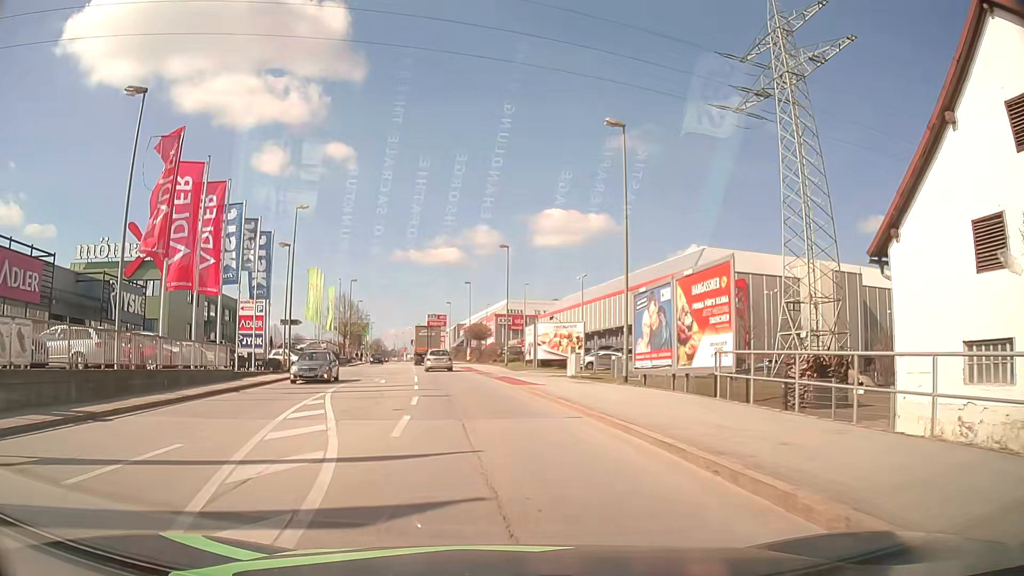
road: tertiary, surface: asphalt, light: Day
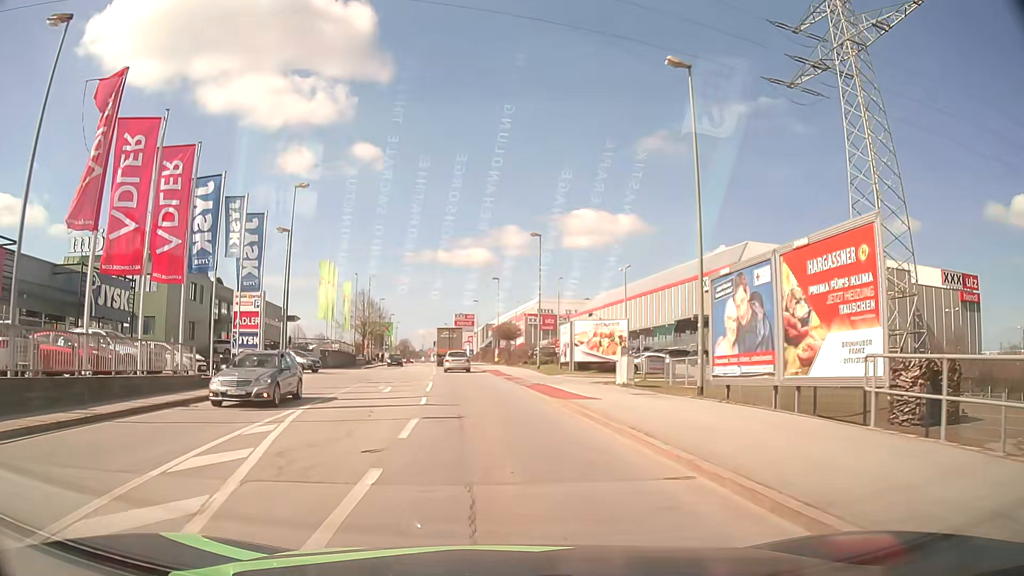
(-0.1, +6.1) m; -2°
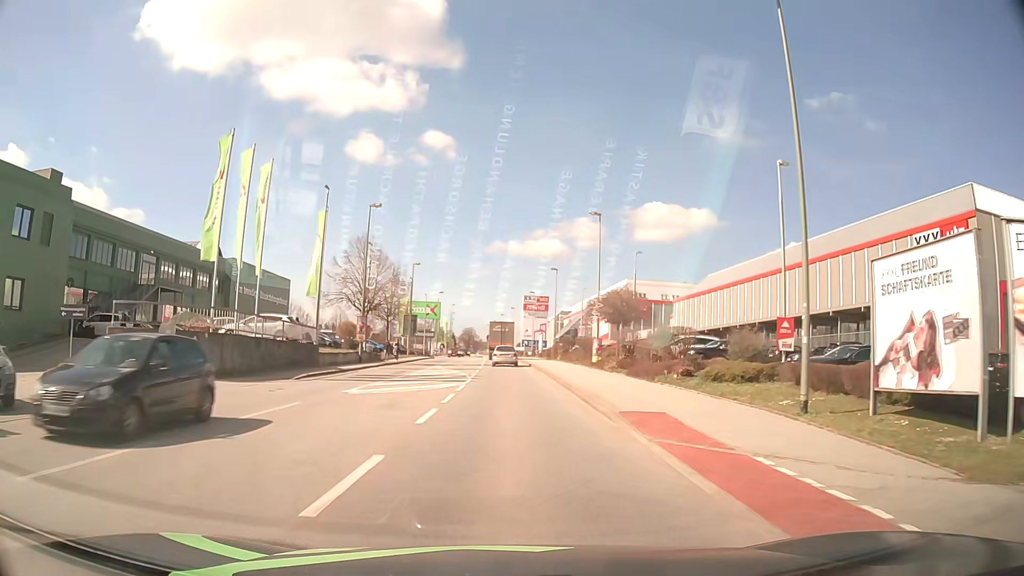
(-2.1, +35.0) m; -6°
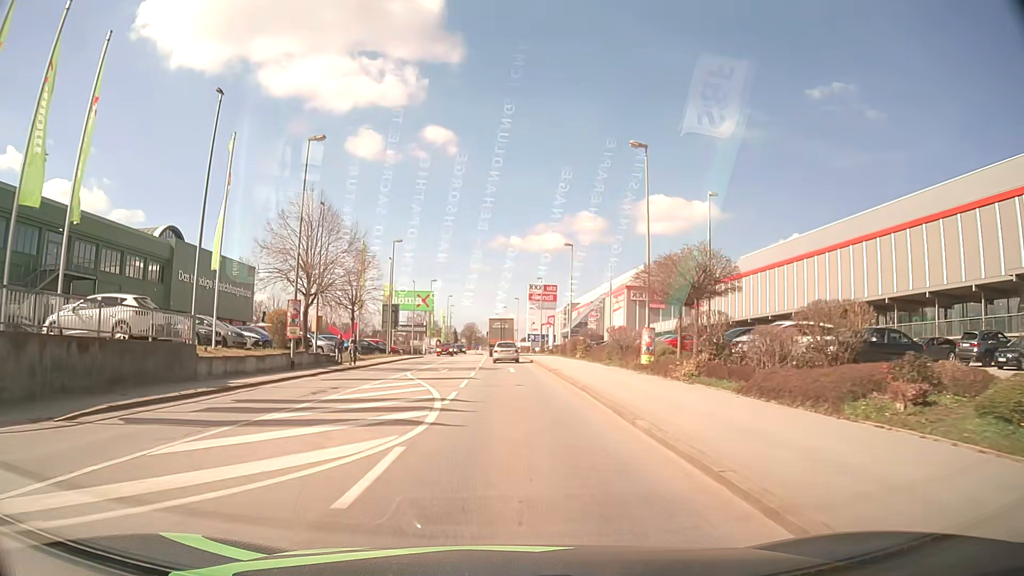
(0.0, +14.5) m; 0°
